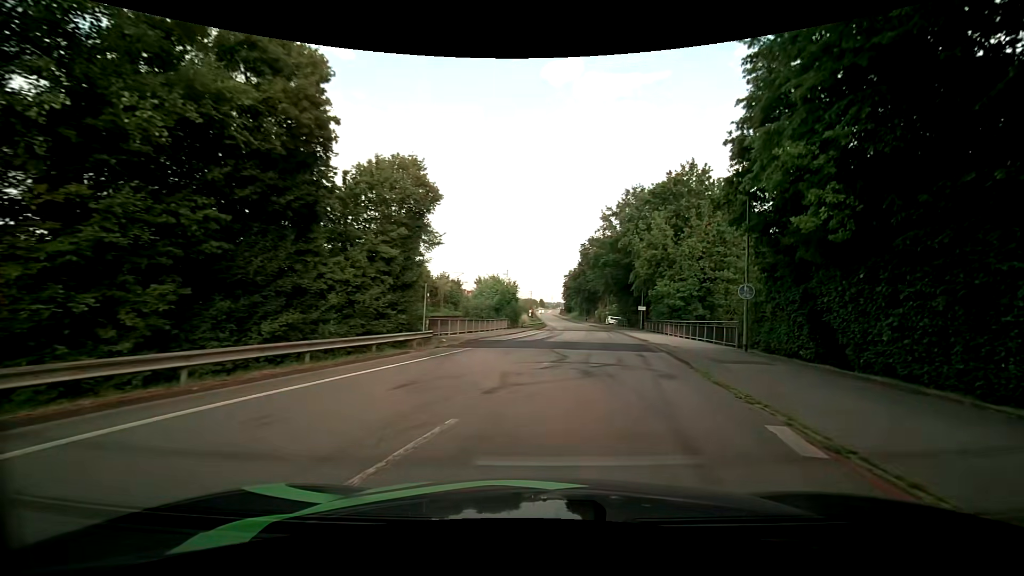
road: unclassified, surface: asphalt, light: Day
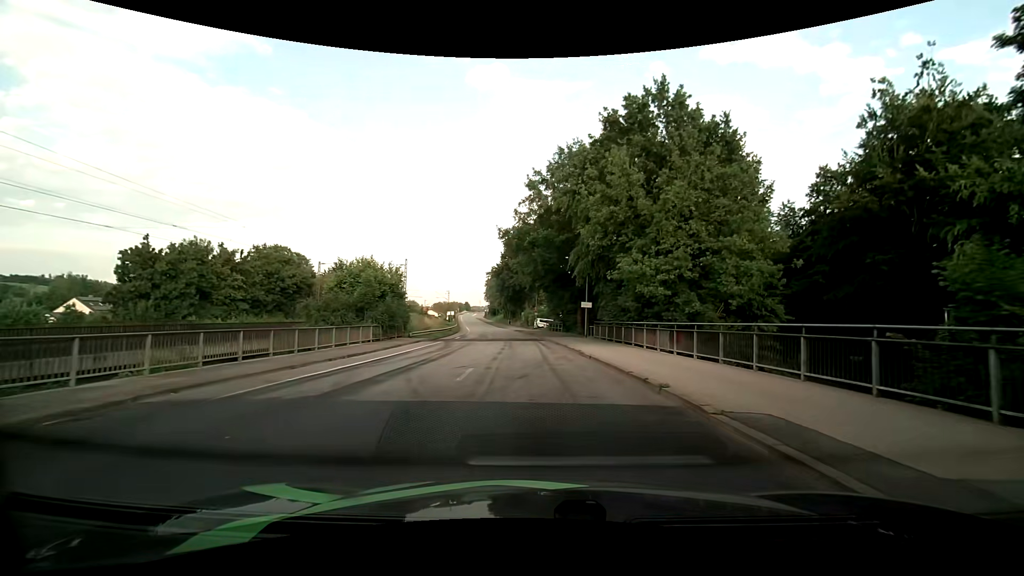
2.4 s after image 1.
(+2.0, +20.0) m; +7°
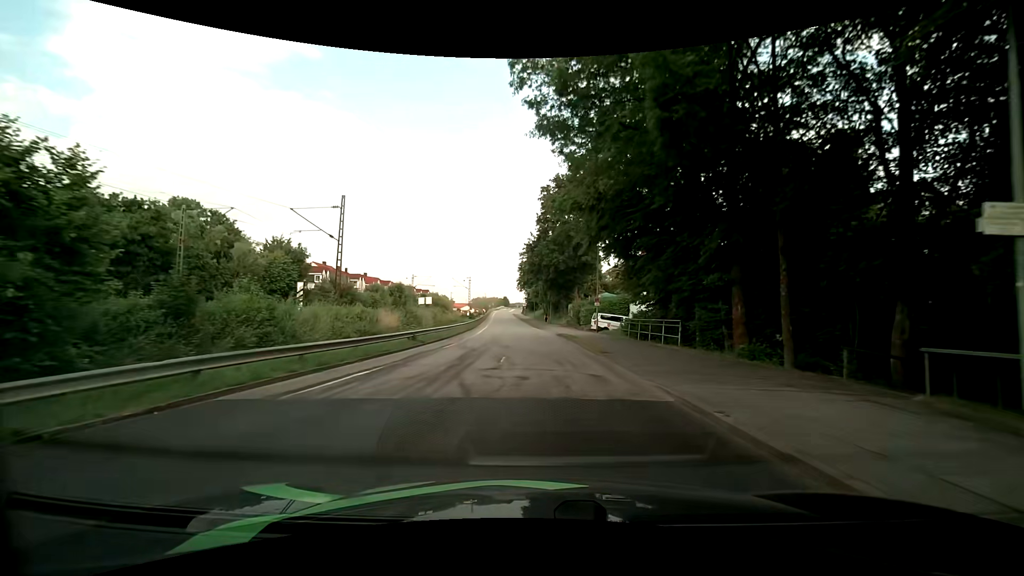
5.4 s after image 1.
(-1.0, +32.9) m; -5°
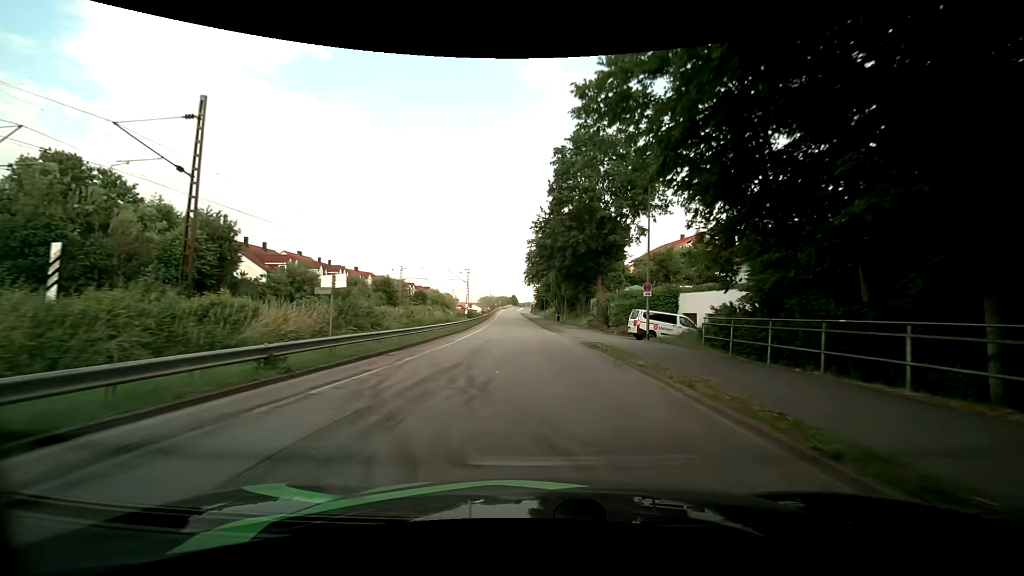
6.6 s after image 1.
(-0.2, +15.0) m; -1°
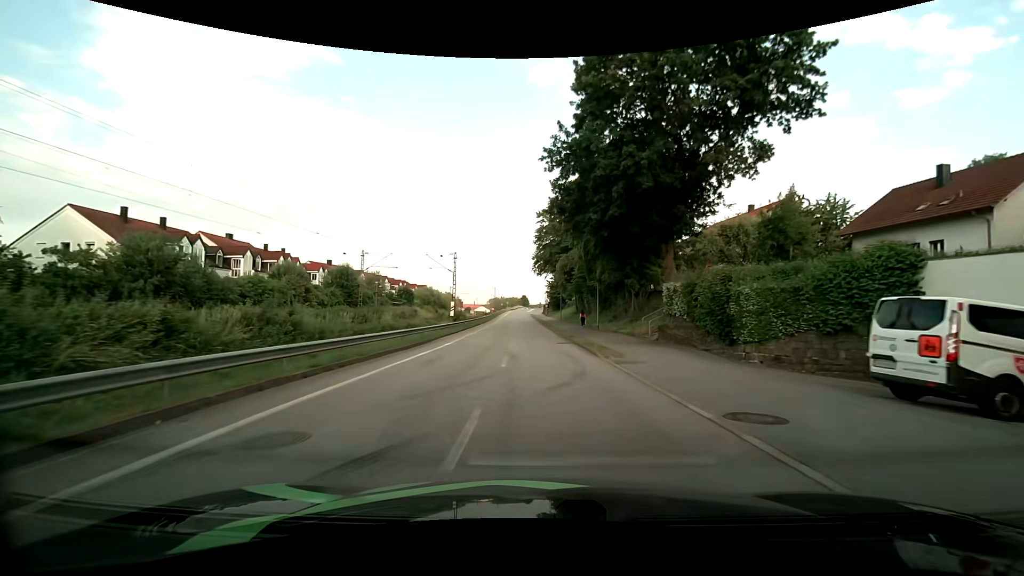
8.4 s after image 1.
(-0.2, +23.3) m; -1°
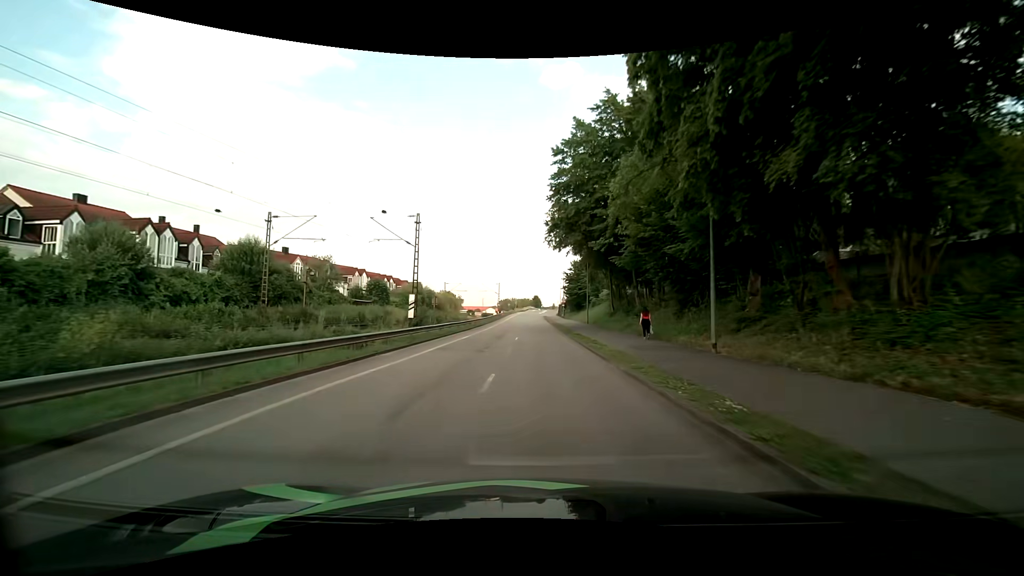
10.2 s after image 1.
(-0.4, +23.2) m; -2°
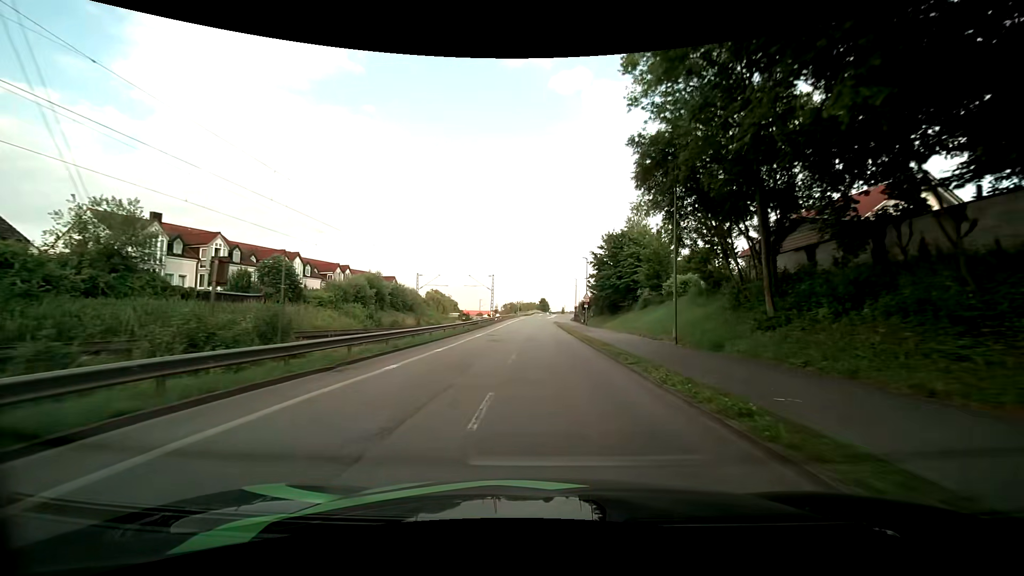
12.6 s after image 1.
(-0.4, +29.4) m; -1°
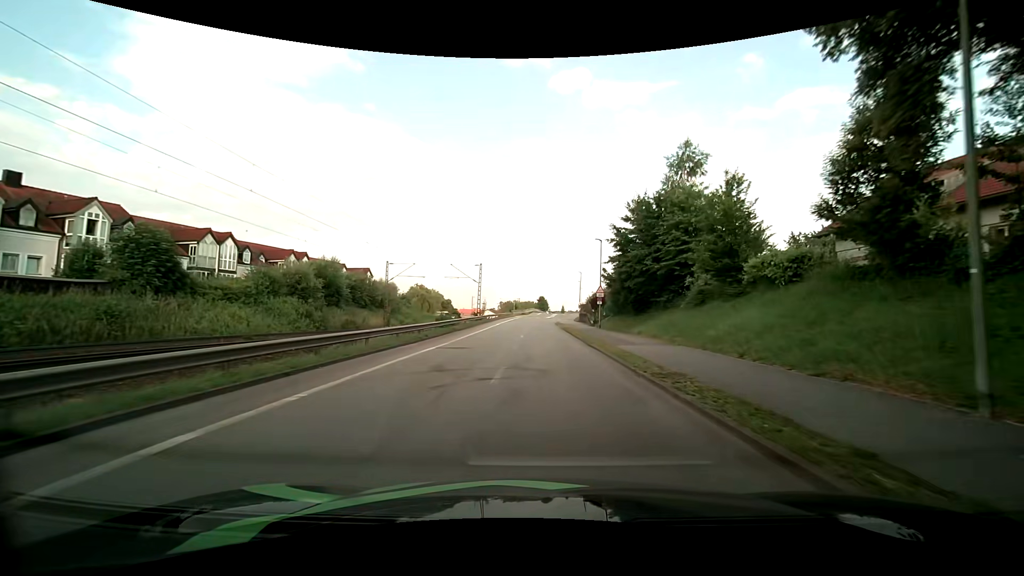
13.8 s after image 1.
(+0.1, +14.3) m; +1°
